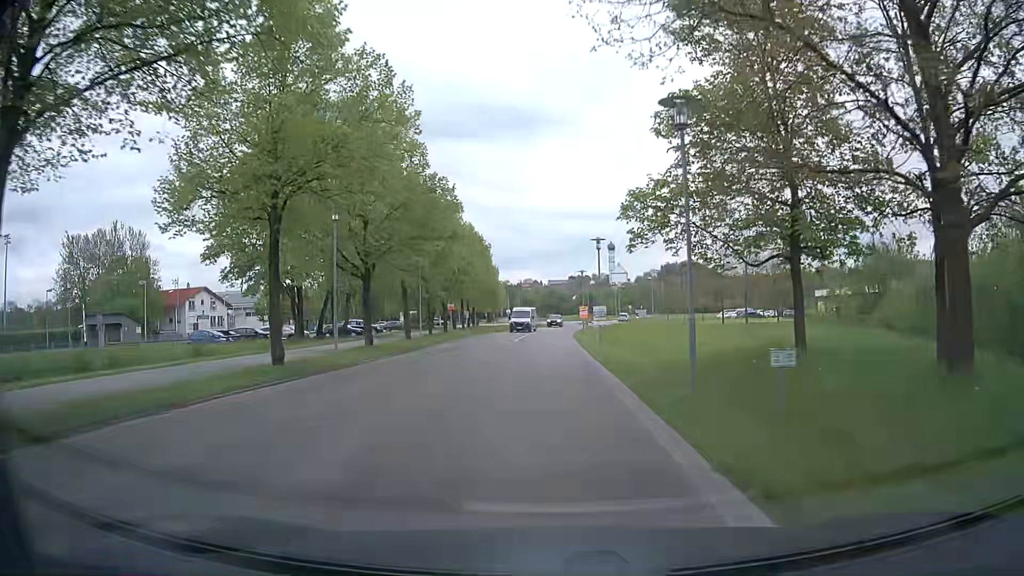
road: tertiary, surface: asphalt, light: Day
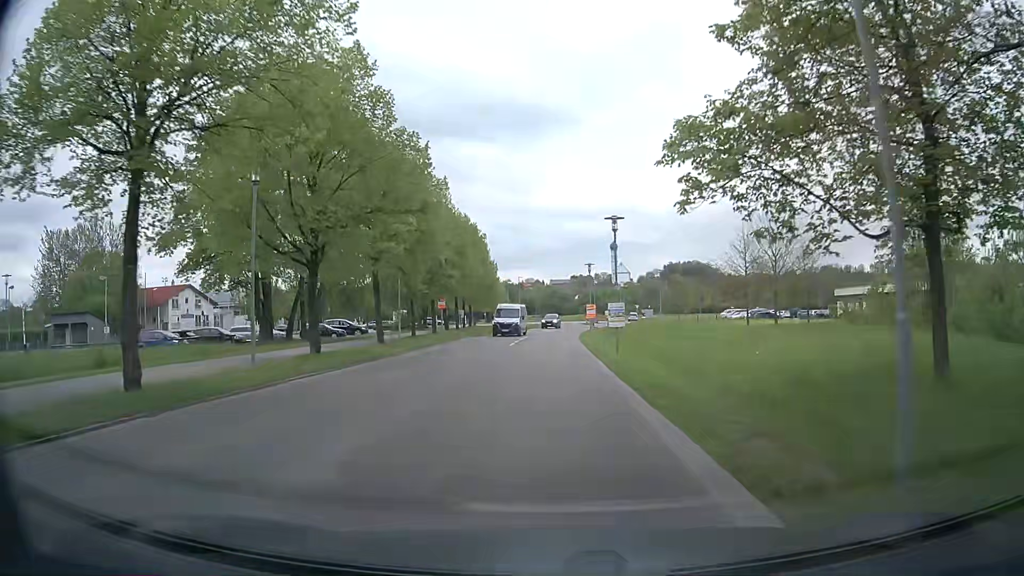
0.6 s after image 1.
(0.0, +6.7) m; 0°
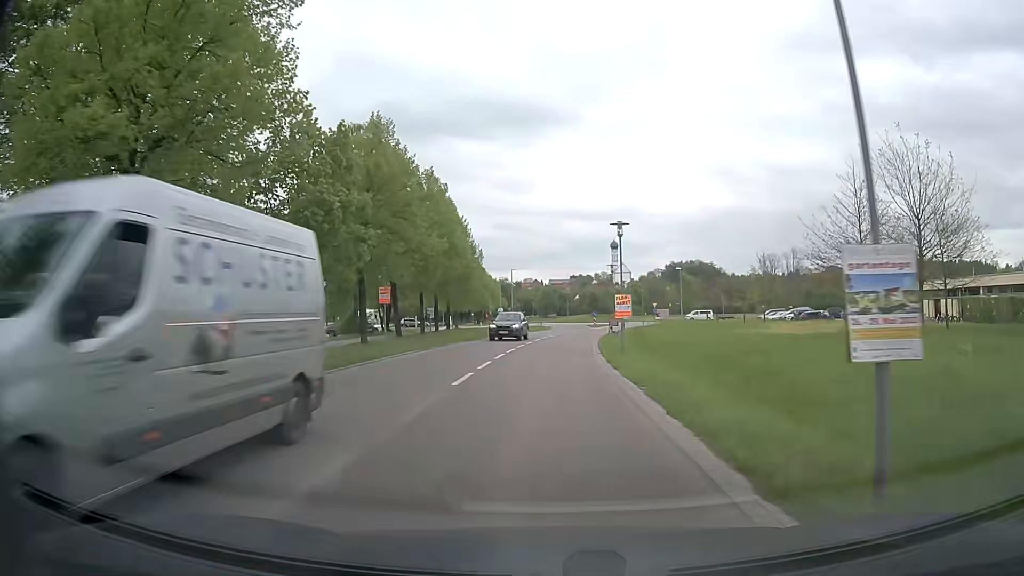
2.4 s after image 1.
(+0.2, +19.8) m; +1°
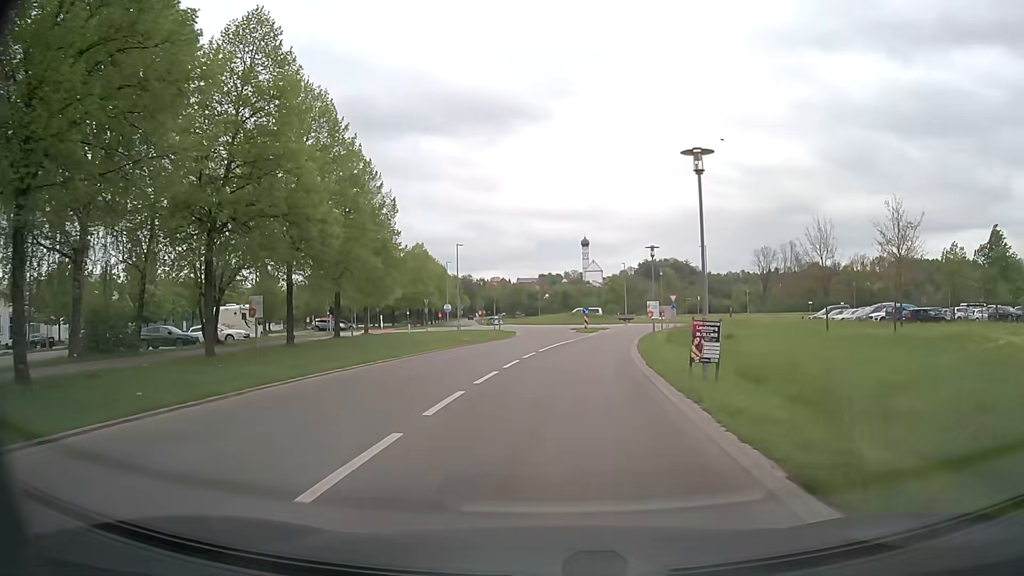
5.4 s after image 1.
(+0.3, +31.6) m; +3°
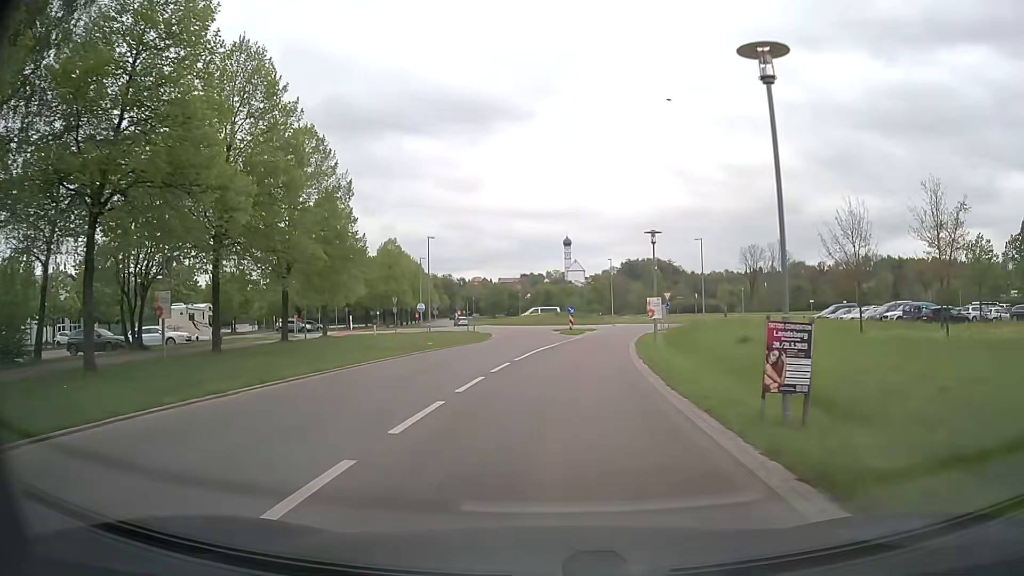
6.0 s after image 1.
(+0.1, +6.0) m; +1°
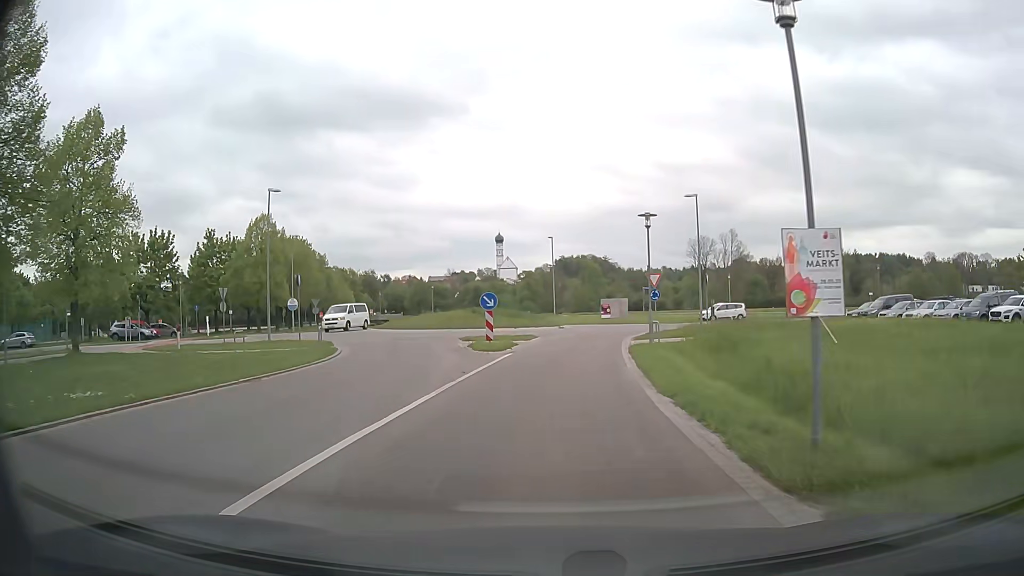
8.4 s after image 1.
(+1.1, +22.1) m; +6°
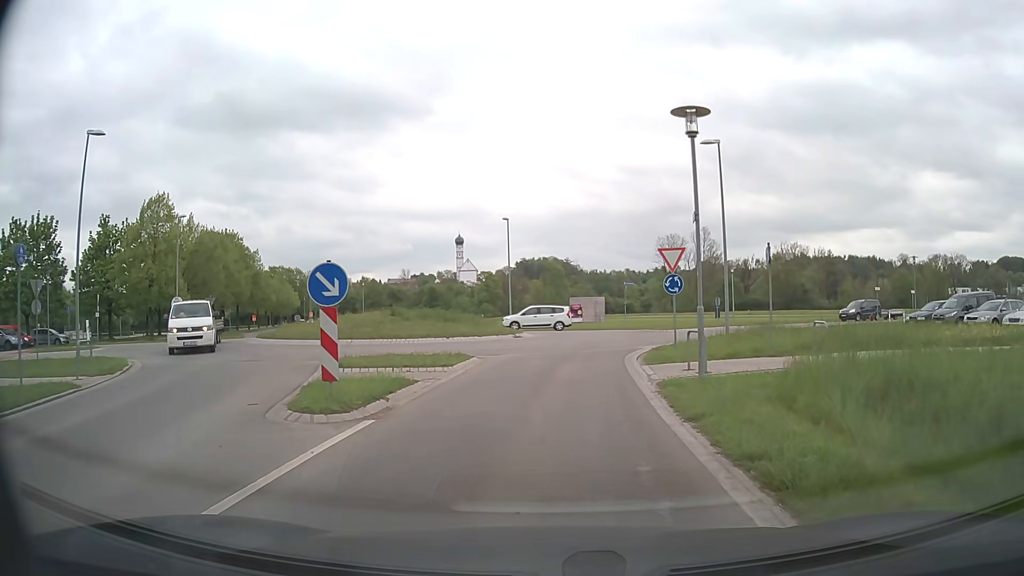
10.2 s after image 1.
(+0.3, +13.5) m; +3°
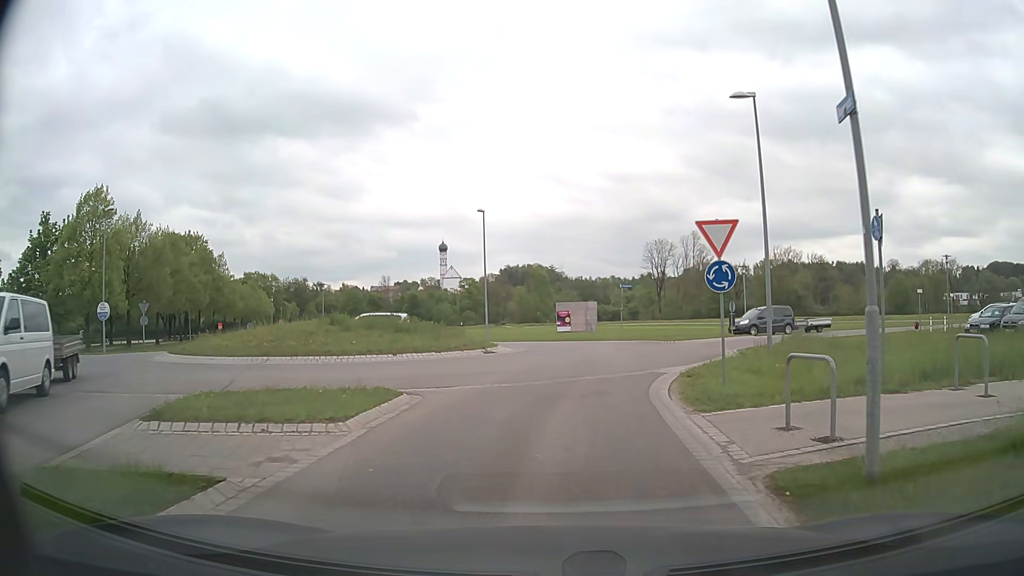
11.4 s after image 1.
(+0.1, +7.0) m; +1°
(0, +10) (+2, +20) (+3, +30) (-2, +38) (-11, +43) (-18, +50) (-24, +58) (-30, +66) (-34, +75) (-38, +84) m
